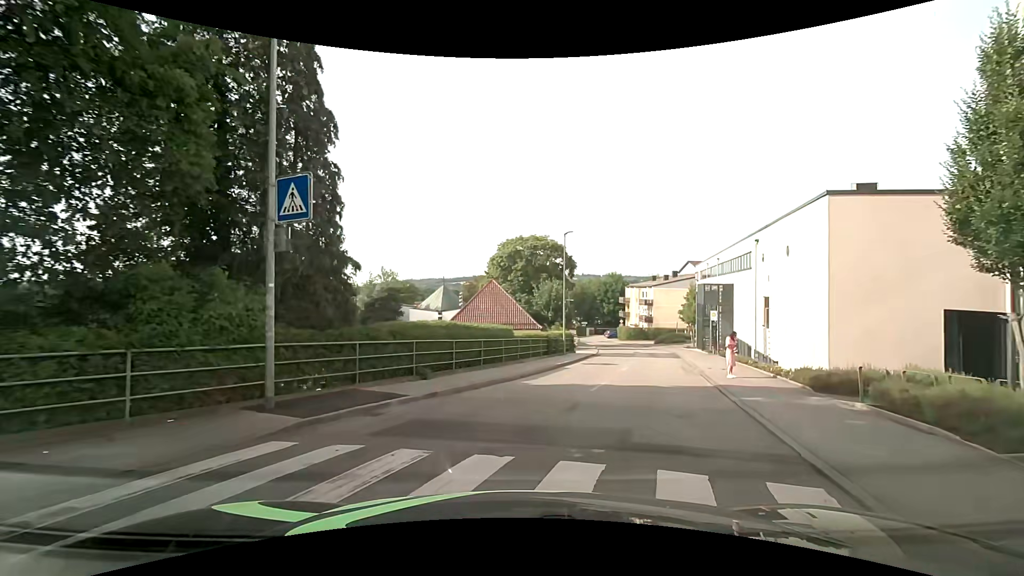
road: unclassified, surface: asphalt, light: Day
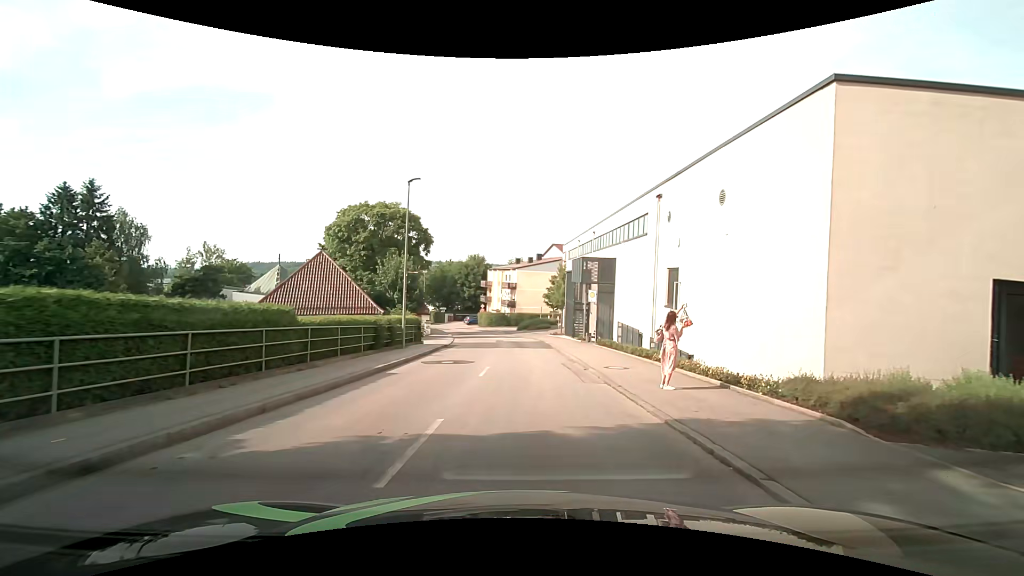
(+1.4, +9.0) m; +17°
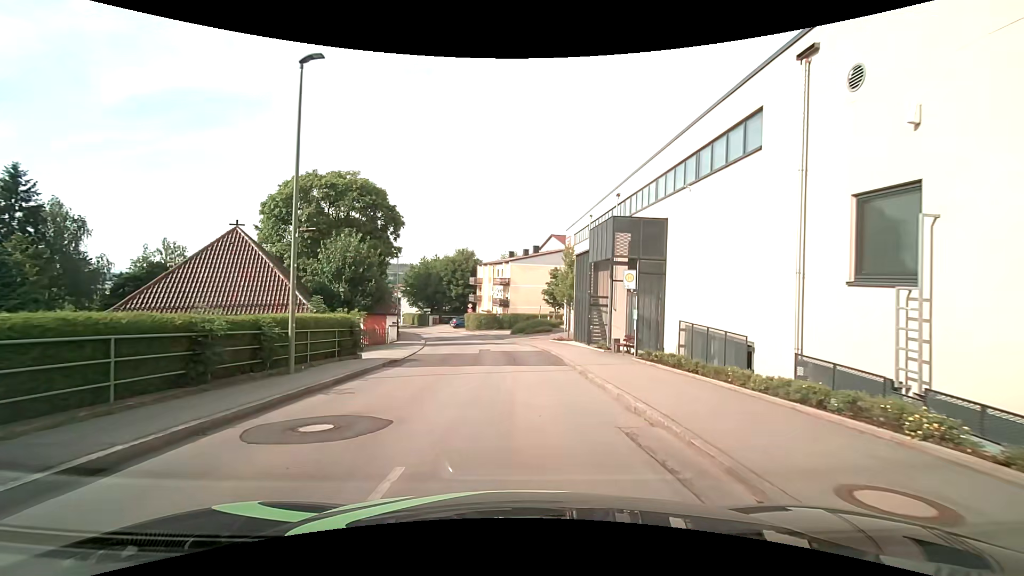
(+0.1, +11.4) m; 0°
(0, +10) (0, +20) (-1, +30) (-2, +40) (-4, +50) (-7, +59) (-10, +69) (-14, +78) (-18, +87) (-22, +96) m
